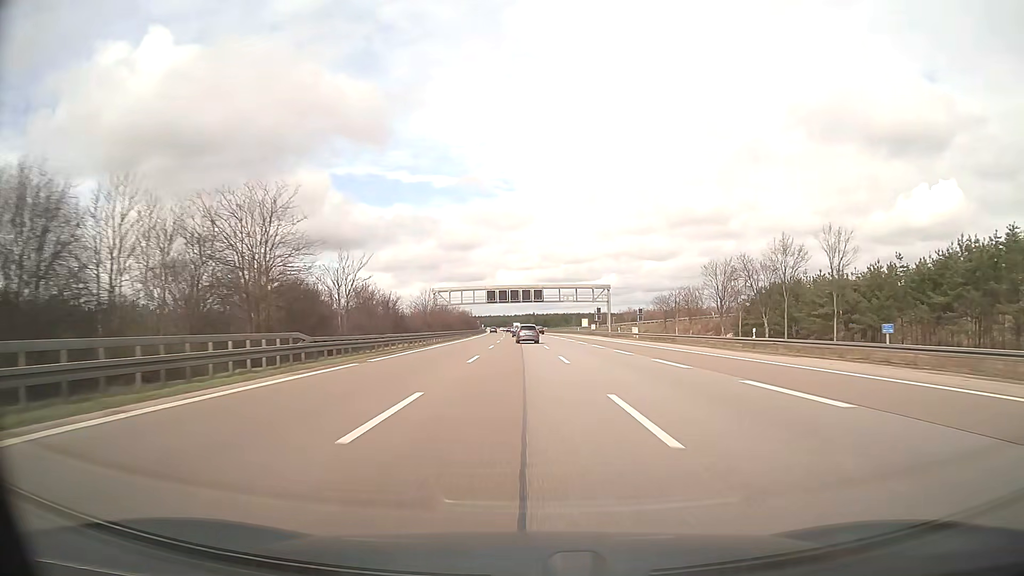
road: motorway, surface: asphalt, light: Day
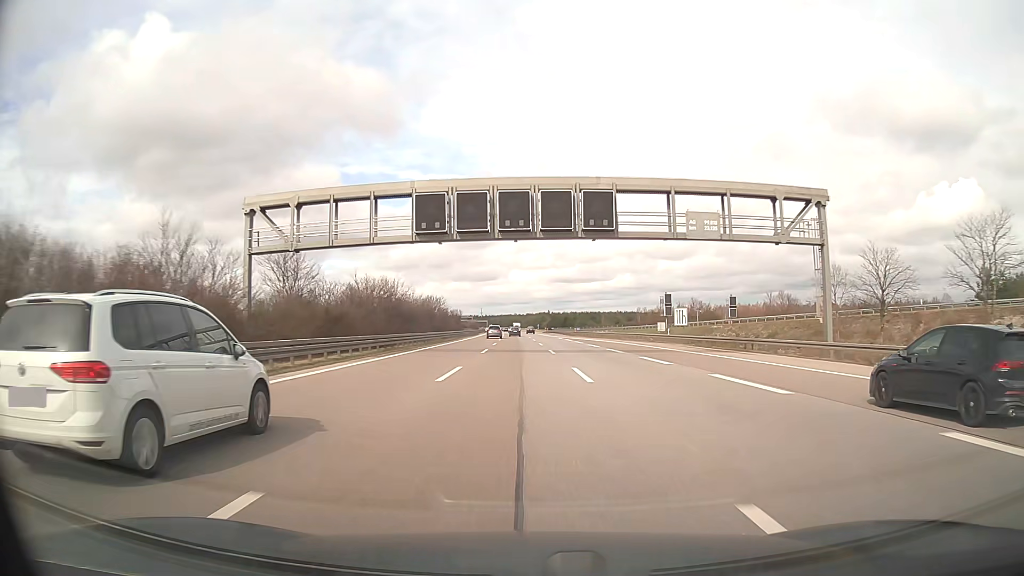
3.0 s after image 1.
(-1.0, +81.3) m; -1°
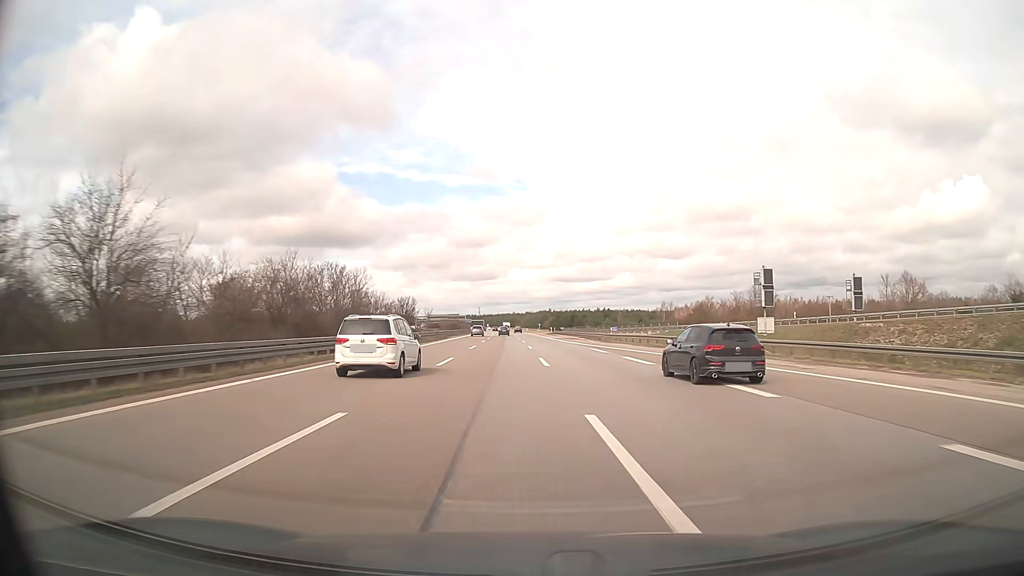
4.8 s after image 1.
(0.0, +48.9) m; 0°
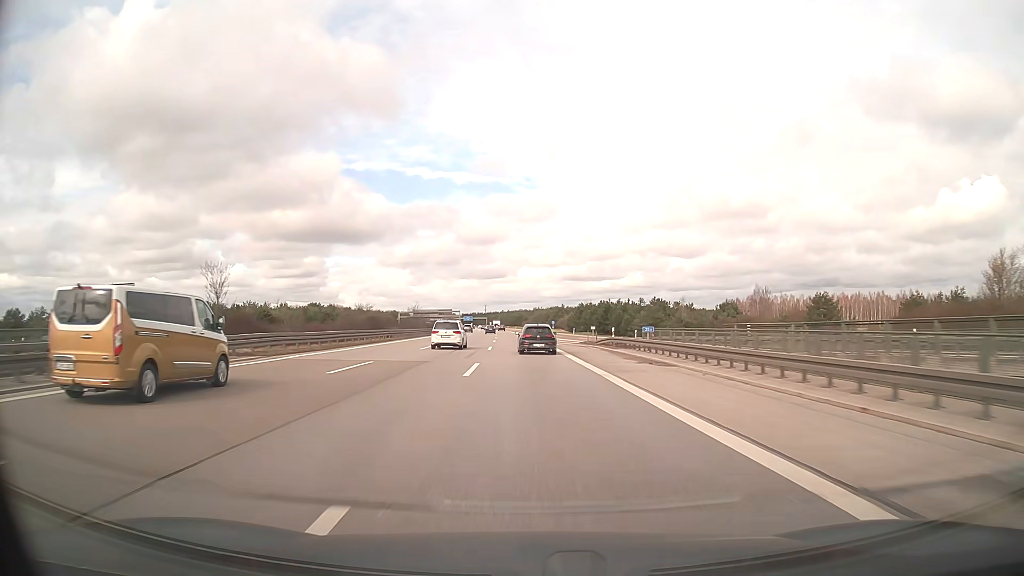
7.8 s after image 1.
(+0.3, +82.3) m; -1°
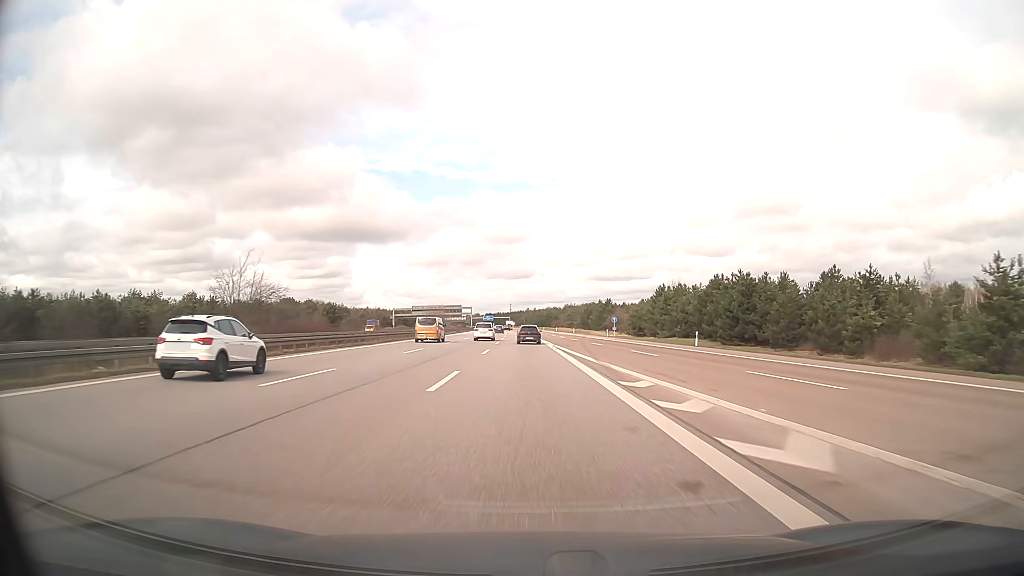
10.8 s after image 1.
(-1.9, +80.3) m; -2°
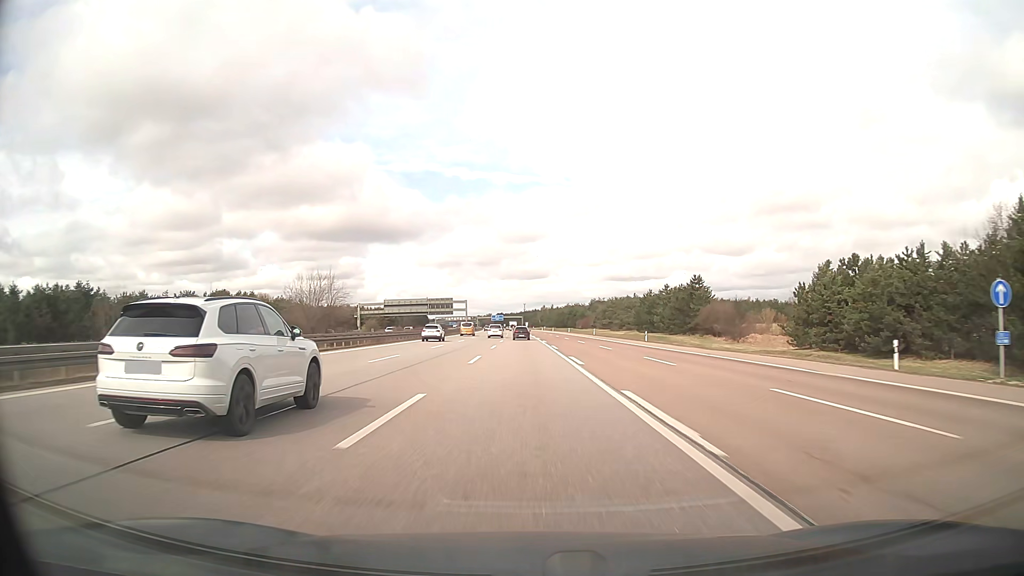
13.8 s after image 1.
(-0.7, +79.3) m; -1°
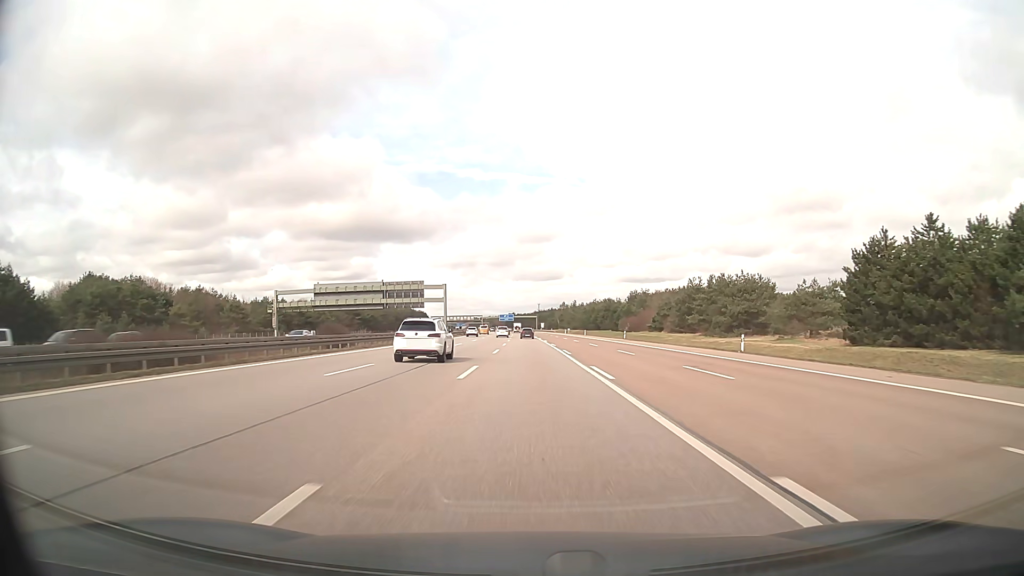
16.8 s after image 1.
(-1.1, +79.0) m; -1°
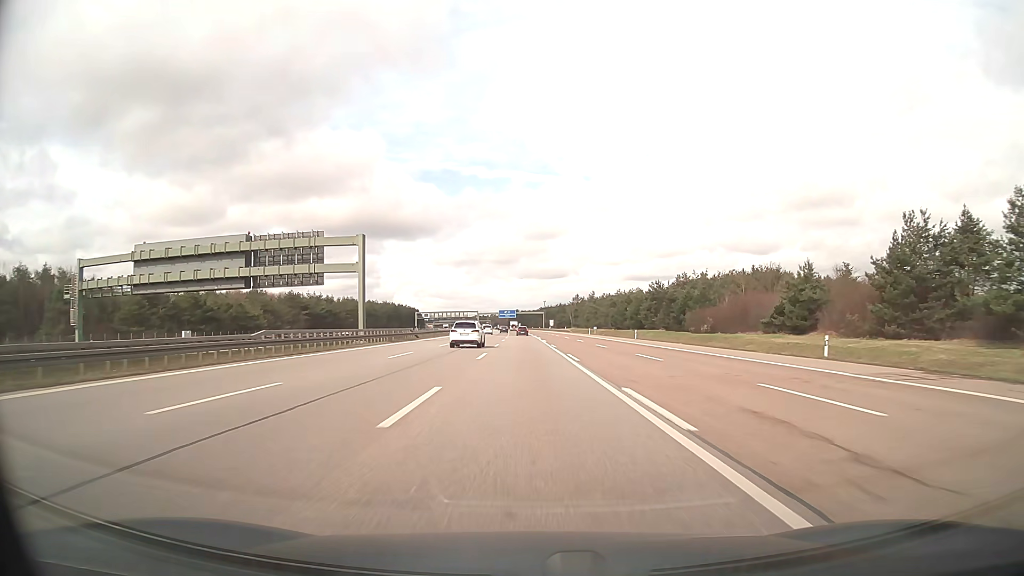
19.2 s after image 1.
(-0.1, +63.3) m; 0°
(0, +10) (0, +20) (0, +30) (0, +40) (0, +50) (0, +60) (0, +70) (-1, +80) (-1, +90) (-1, +100) m
